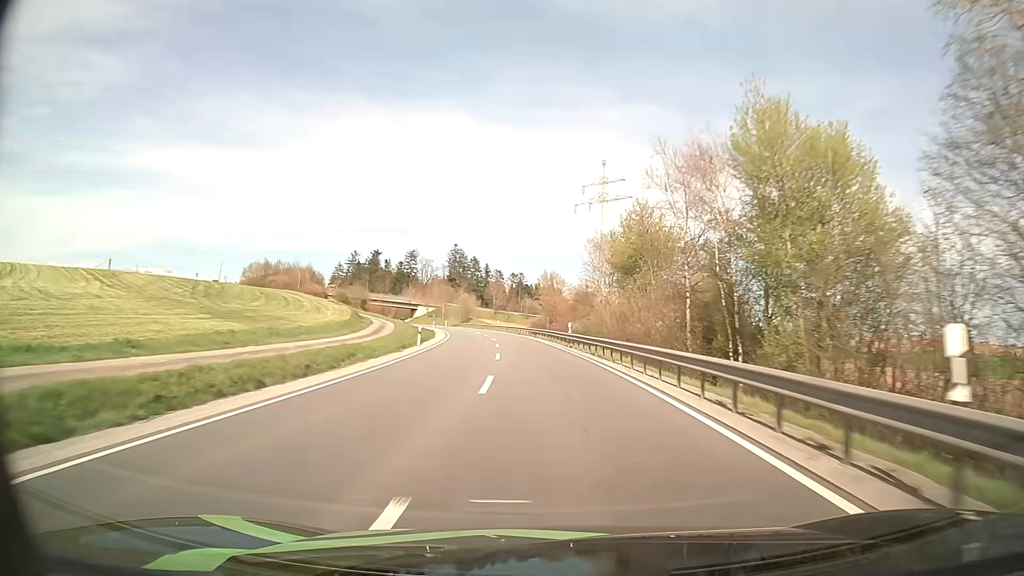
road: secondary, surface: asphalt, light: Day
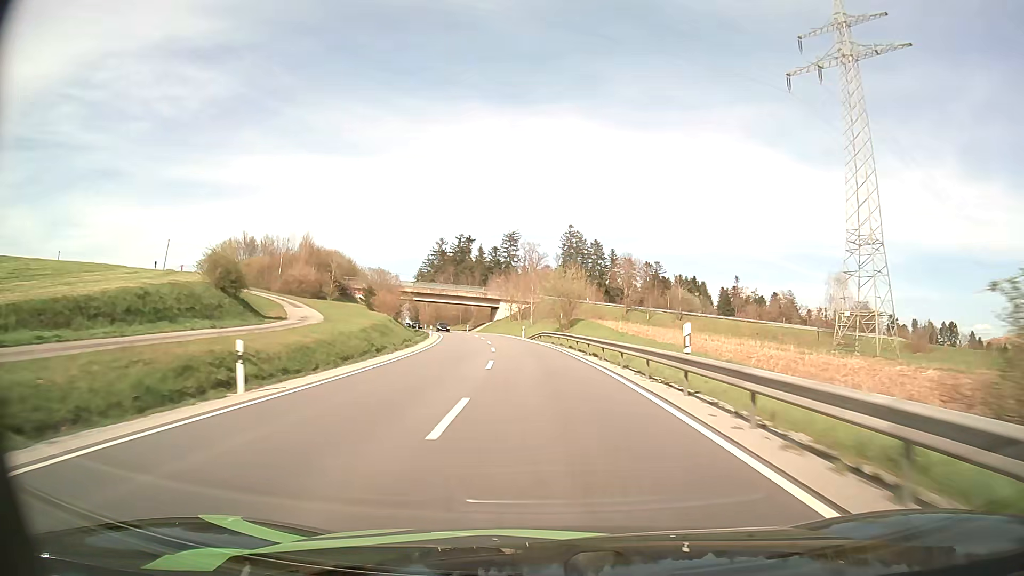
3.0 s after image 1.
(-6.8, +77.1) m; -11°
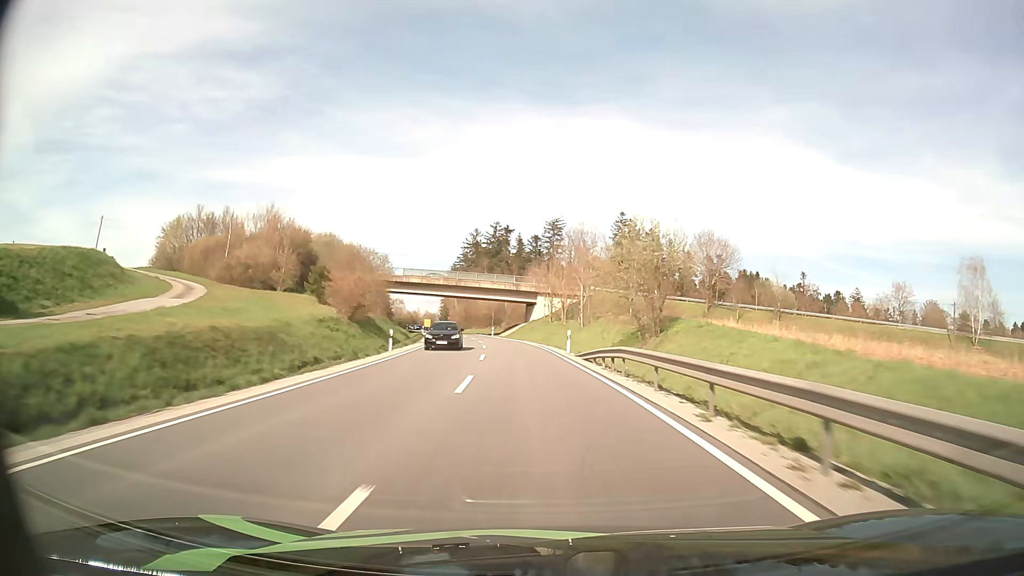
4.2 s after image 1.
(-1.1, +30.7) m; -4°
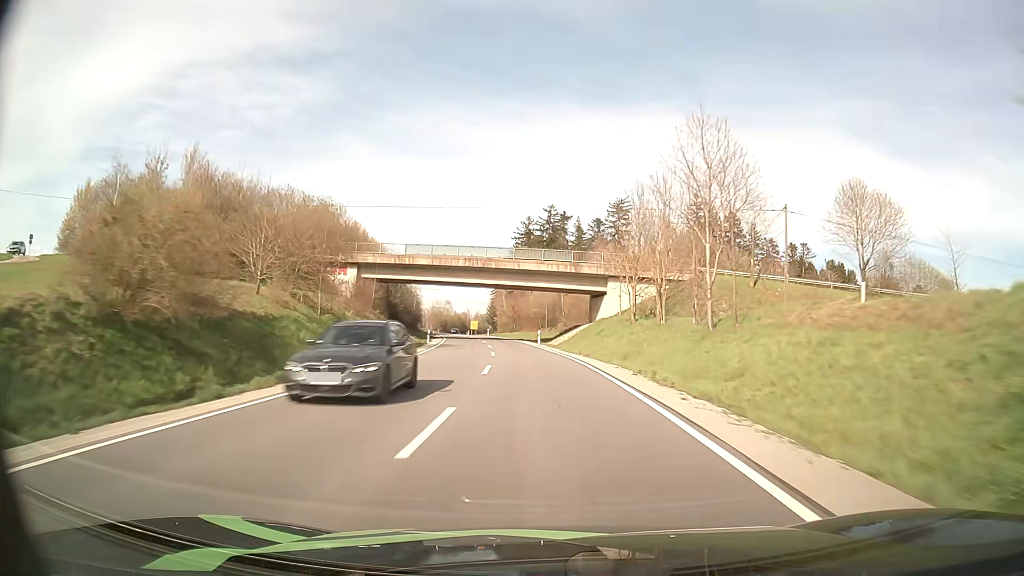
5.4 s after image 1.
(-1.3, +30.6) m; -5°
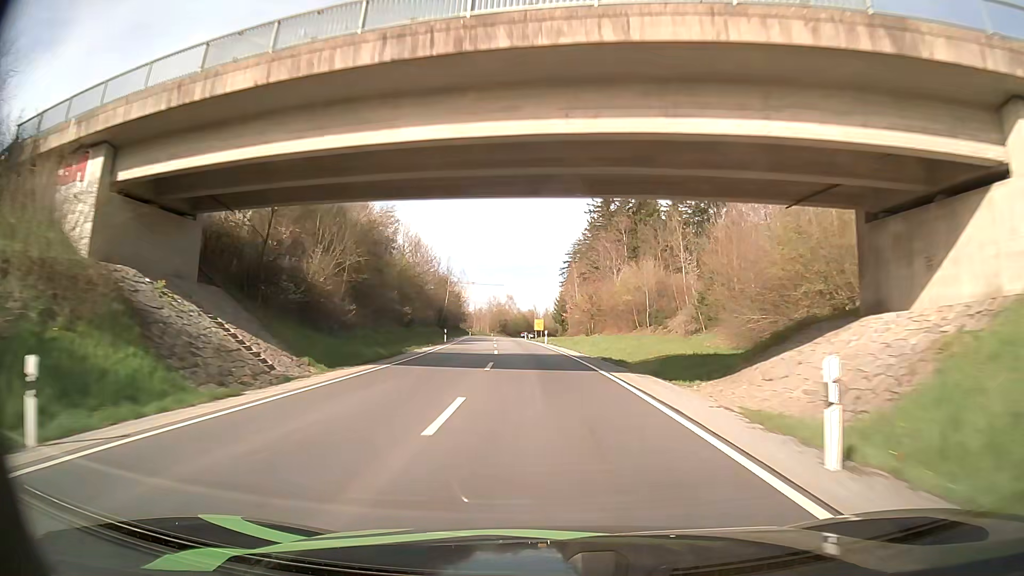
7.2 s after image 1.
(-2.7, +46.9) m; -6°
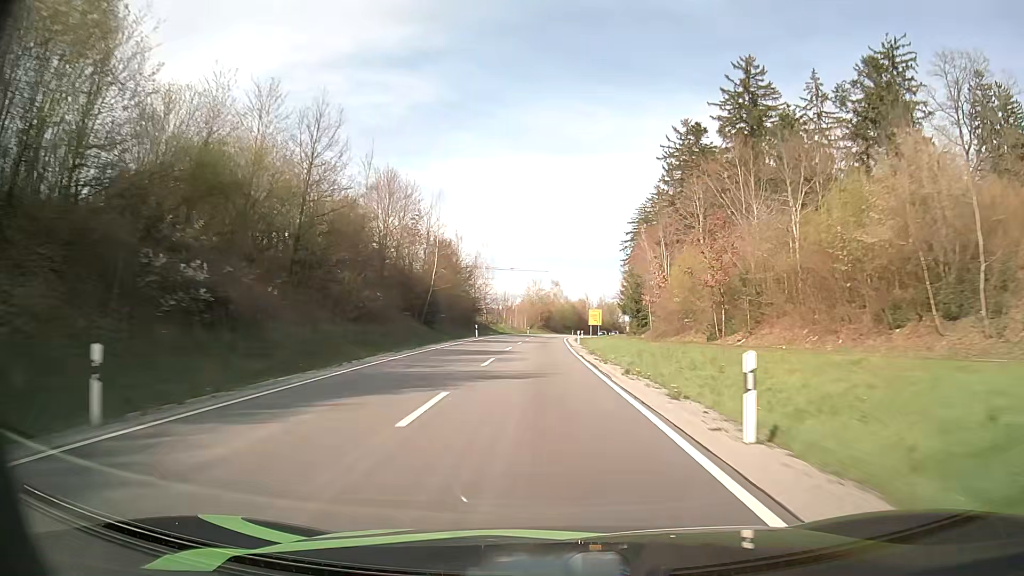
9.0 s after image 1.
(-1.8, +47.9) m; -4°
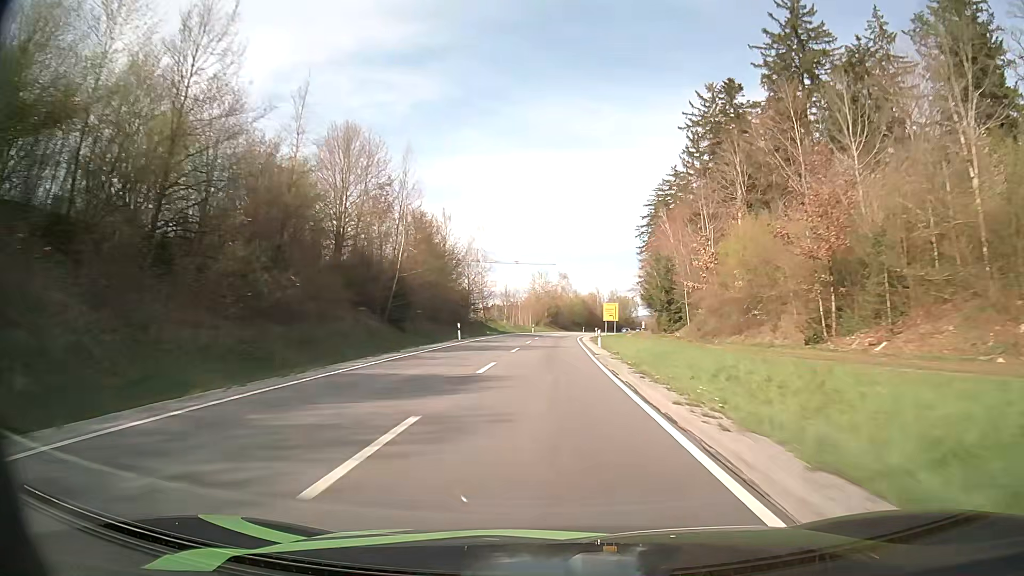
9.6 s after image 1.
(-0.1, +15.7) m; -1°
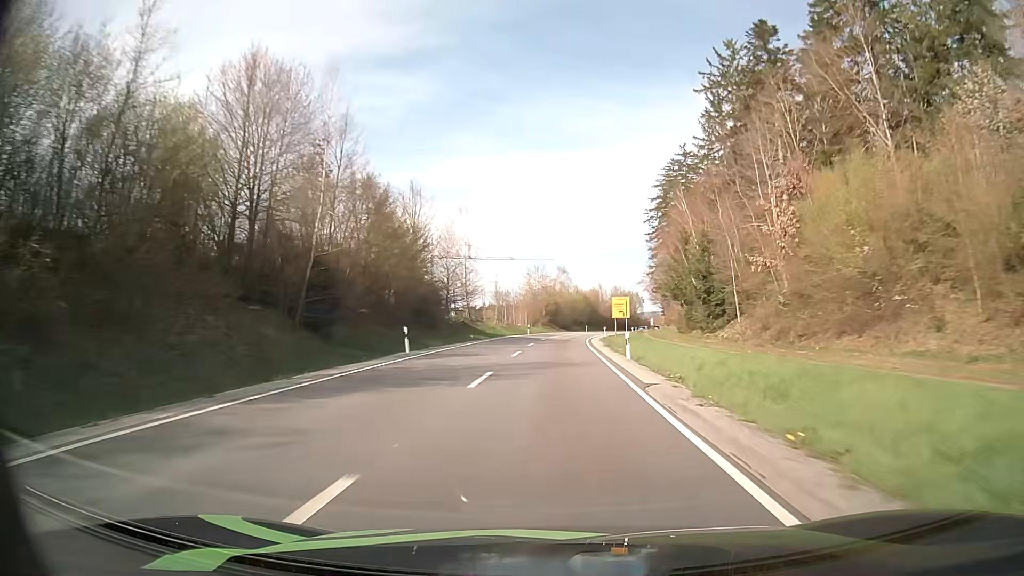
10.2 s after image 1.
(0.0, +15.5) m; 0°
(0, +10) (0, +20) (0, +30) (+1, +40) (+1, +50) (+2, +60) (+3, +70) (+4, +80) (+5, +90) (+7, +100) m
